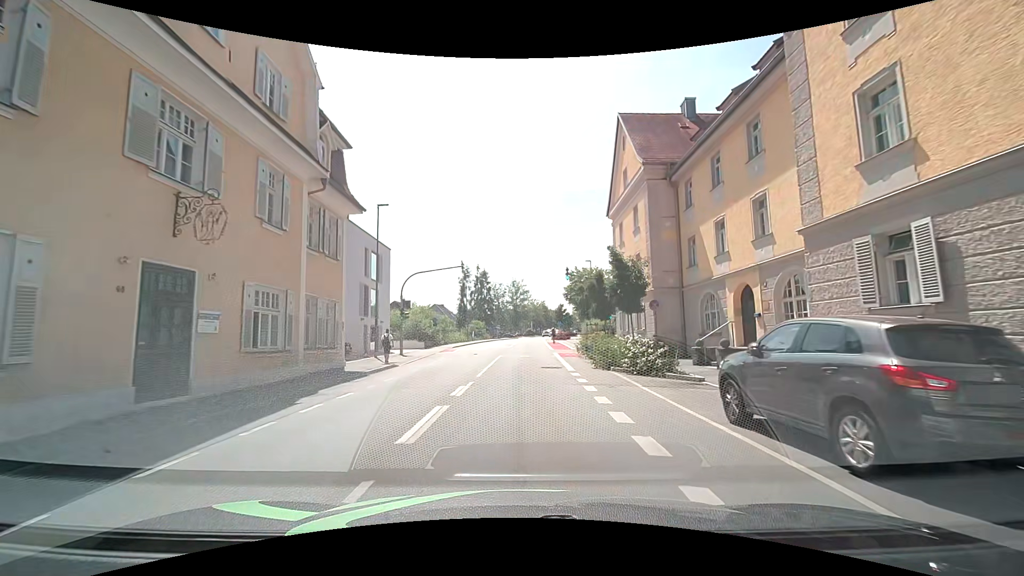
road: tertiary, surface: asphalt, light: Day
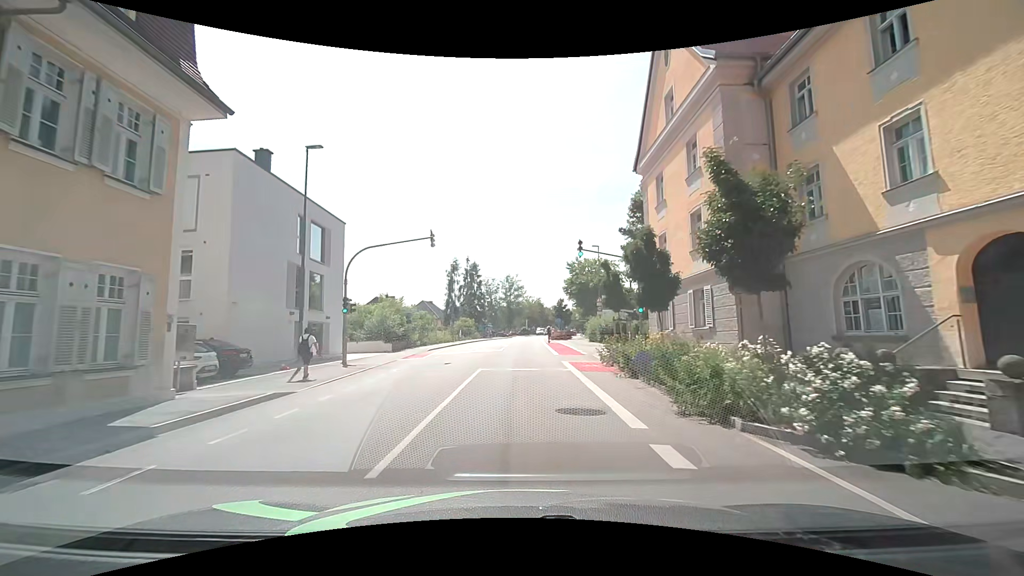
(+0.3, +10.6) m; +2°
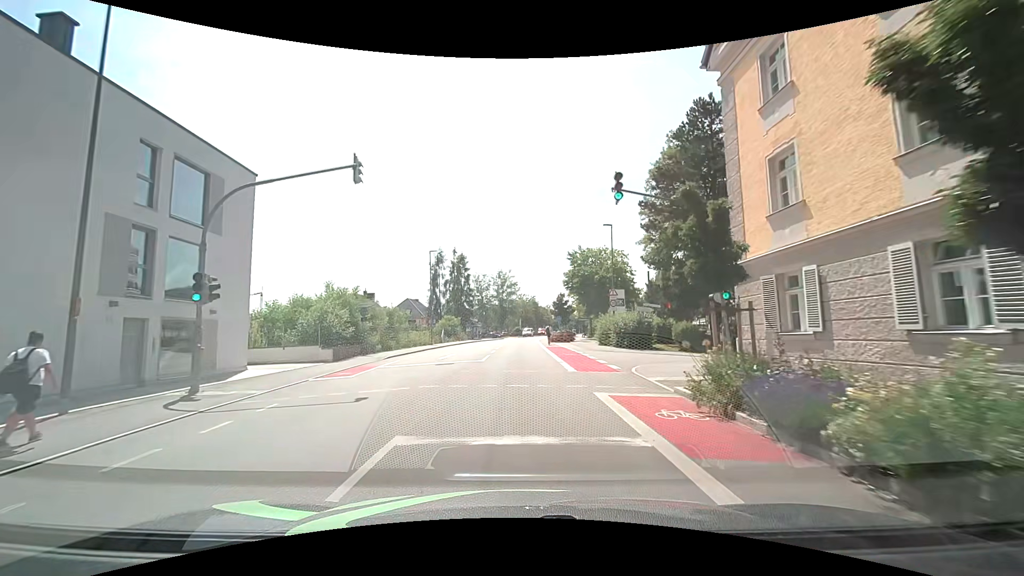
(0.0, +11.1) m; +1°
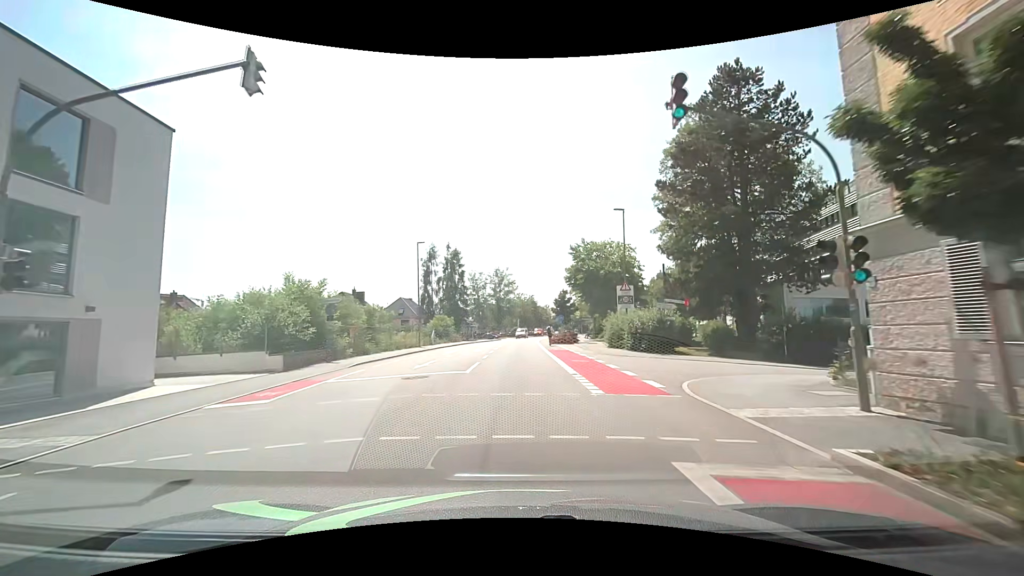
(0.0, +5.7) m; 0°
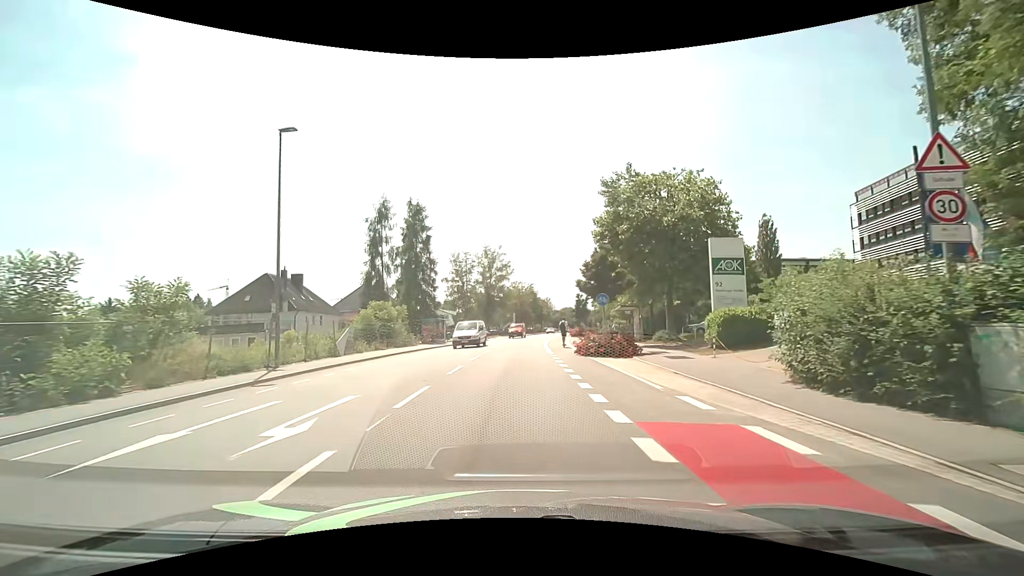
(+0.5, +27.4) m; +1°
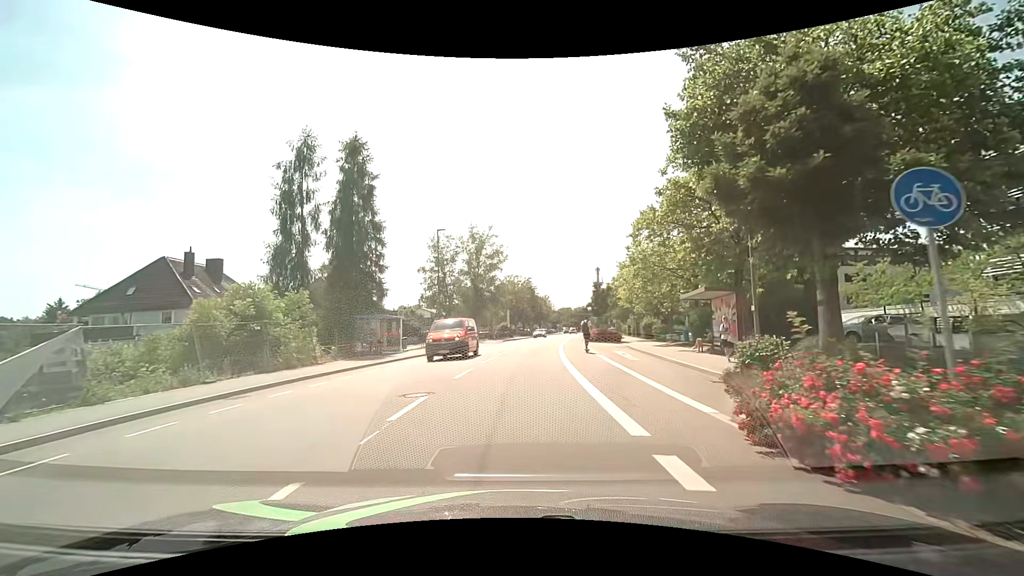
(+0.1, +18.8) m; 0°
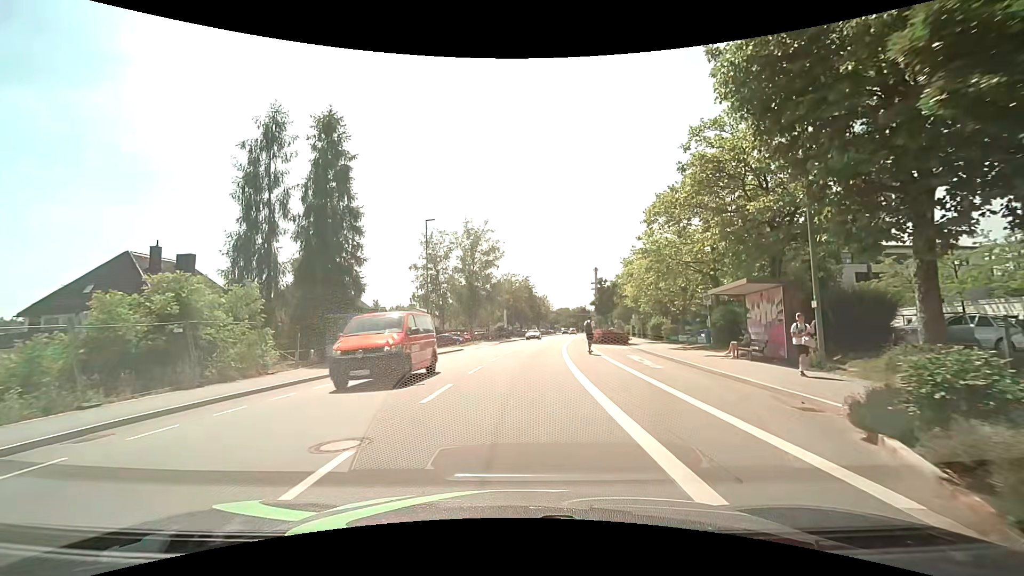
(0.0, +4.2) m; +1°
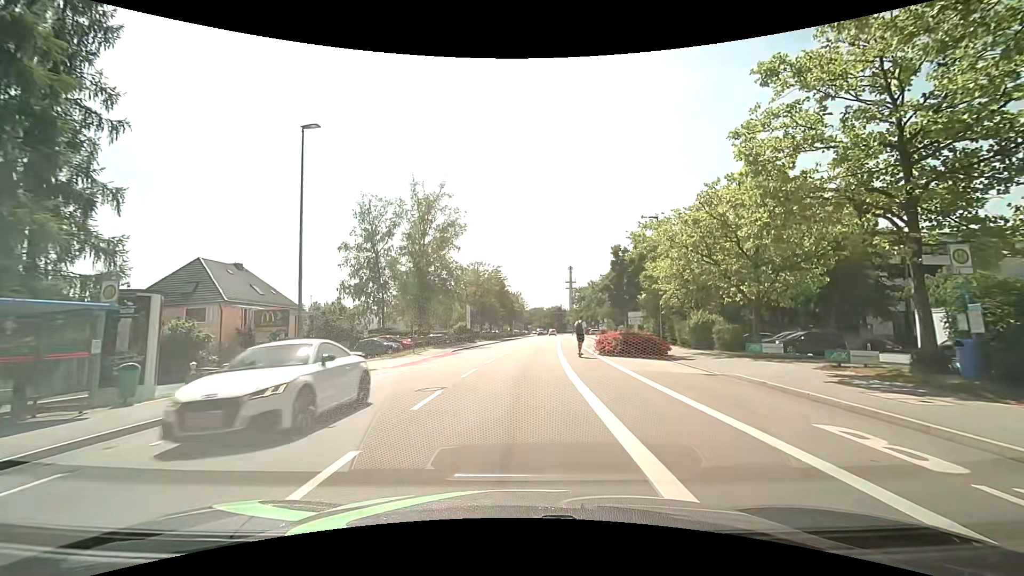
(+0.5, +18.1) m; +3°
(0, +10) (0, +20) (+1, +30) (+2, +40) (+2, +50) (+3, +60) (+4, +70) (+5, +80) (+6, +90) (+7, +100) m
